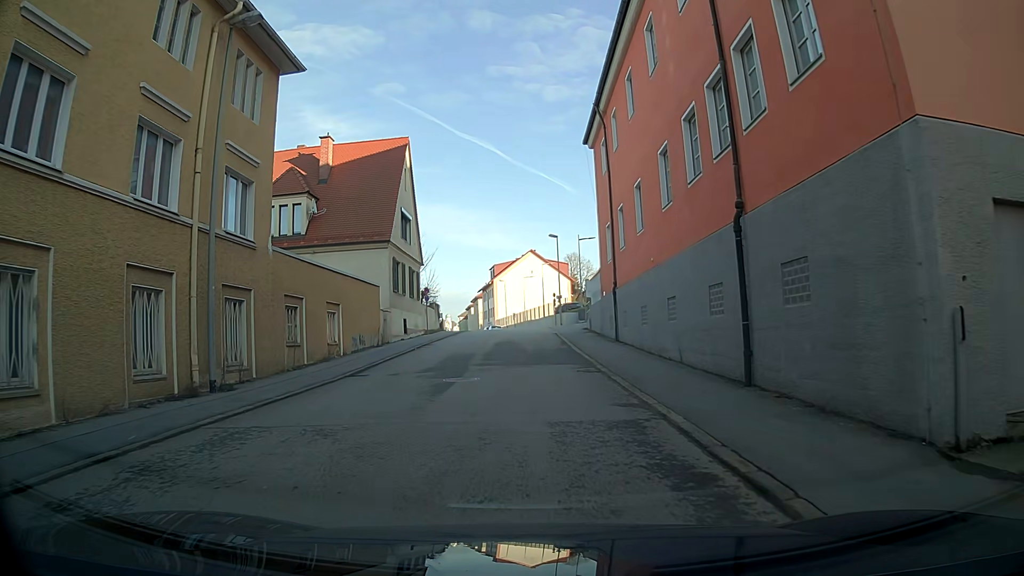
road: residential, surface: asphalt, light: Day
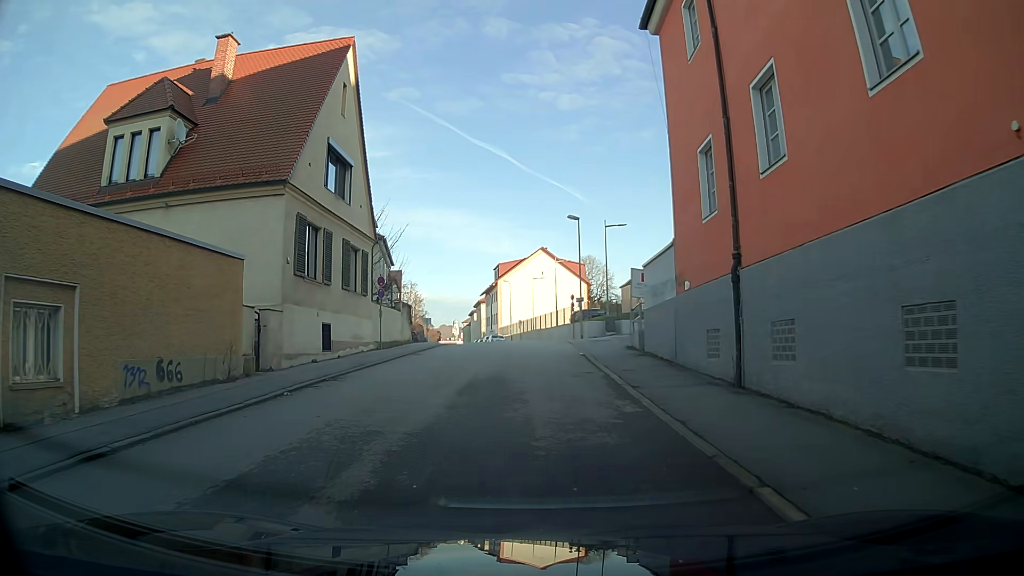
(-0.3, +15.4) m; -1°
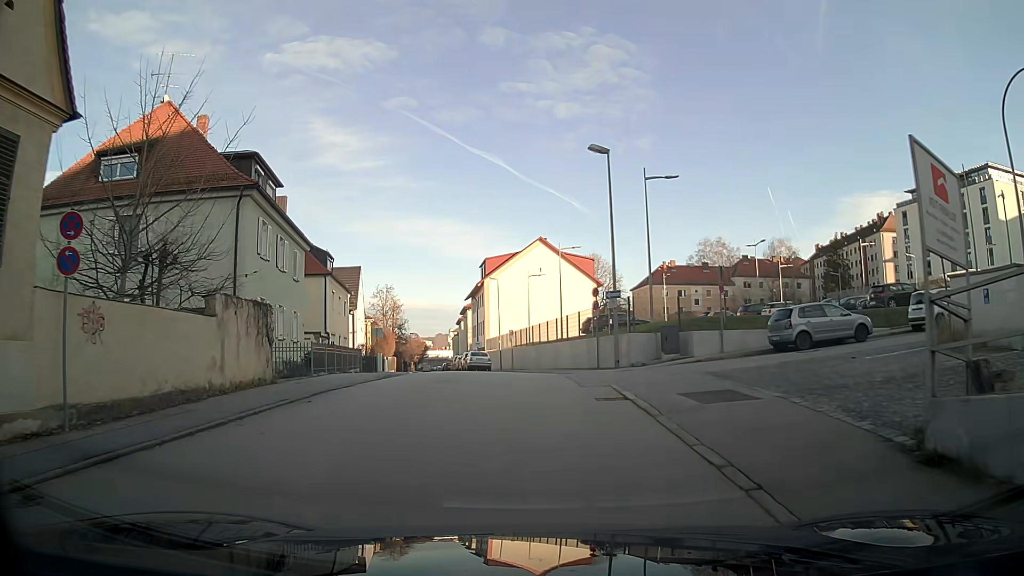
(+0.2, +19.6) m; +1°
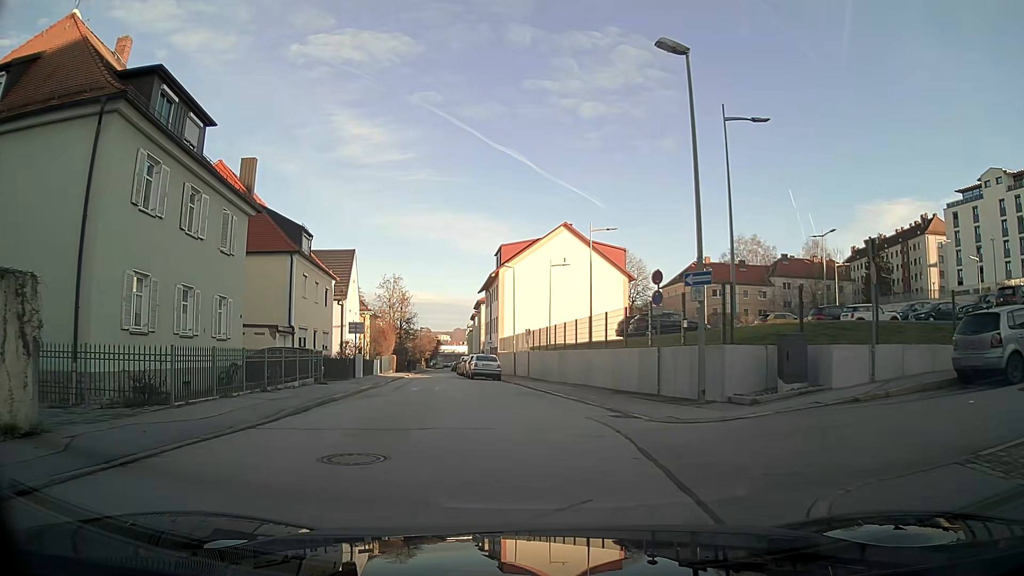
(-0.1, +9.8) m; -2°
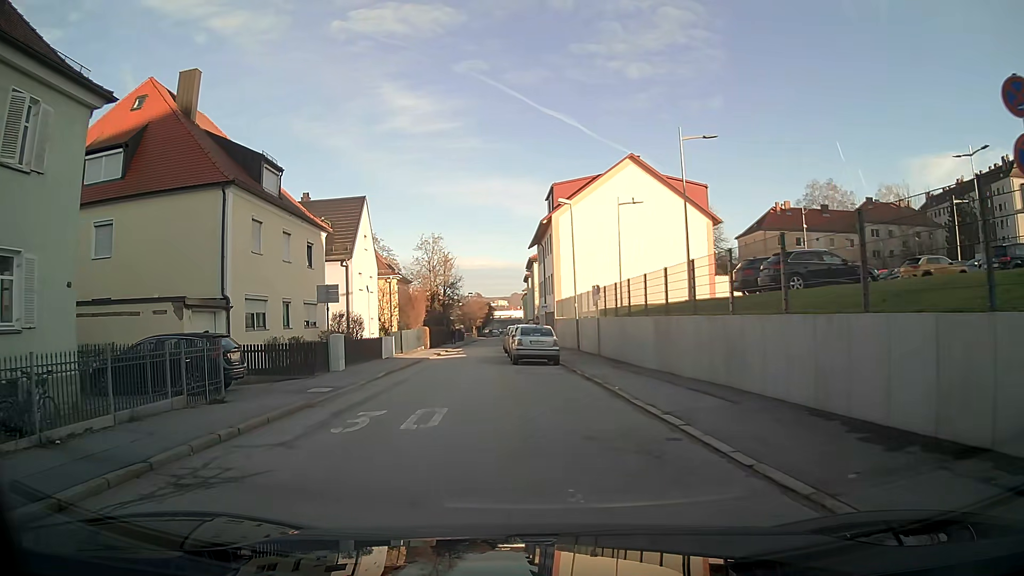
(-0.5, +13.2) m; -6°
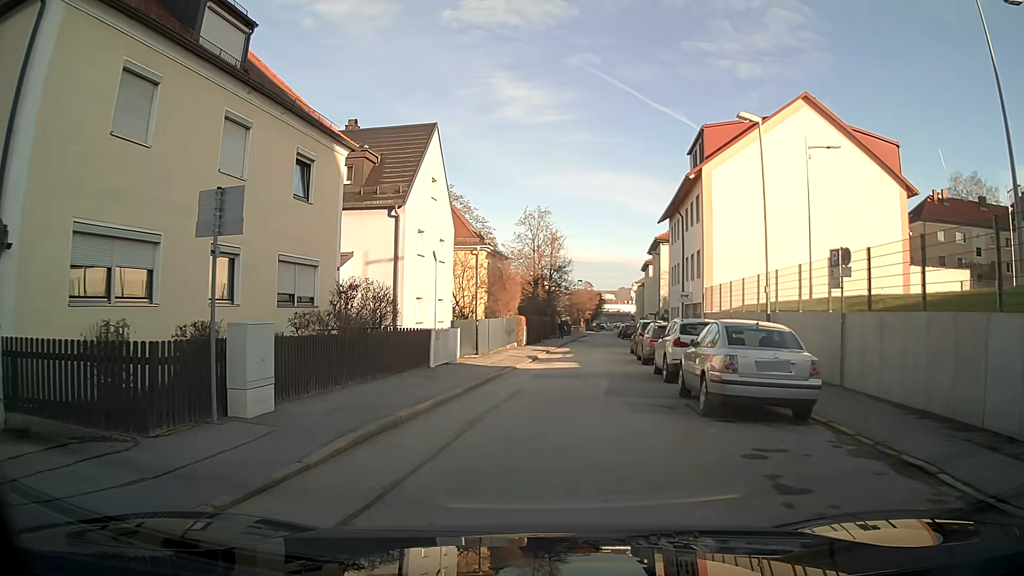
(-1.4, +14.8) m; -8°
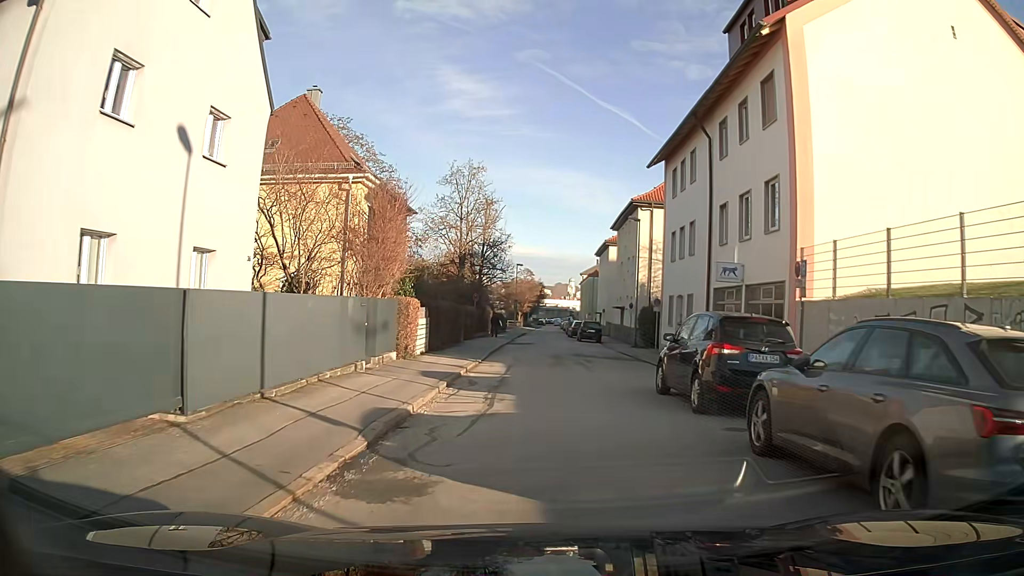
(+1.1, +19.6) m; +6°
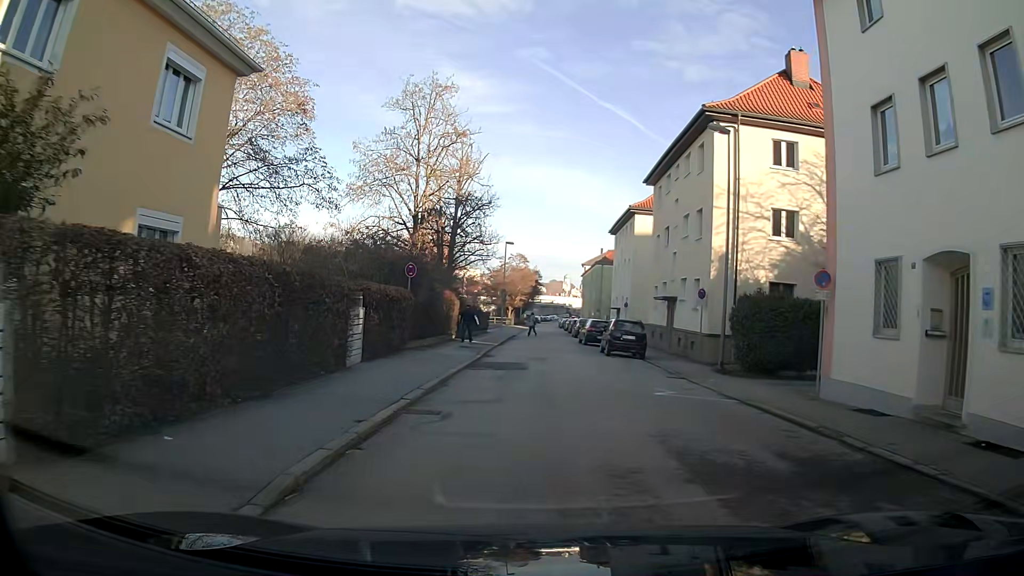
(+0.1, +20.9) m; 0°
